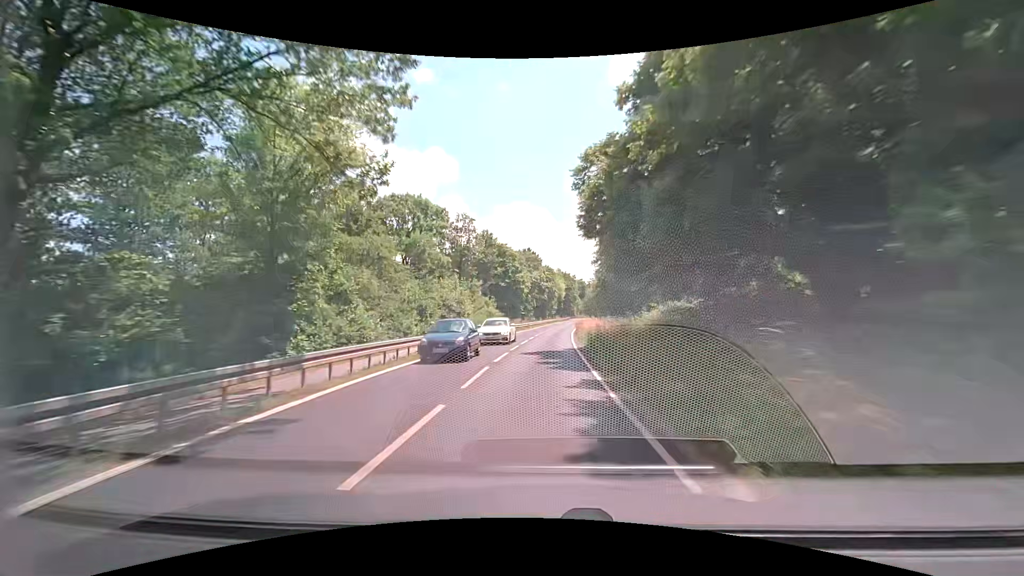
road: secondary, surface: asphalt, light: Day
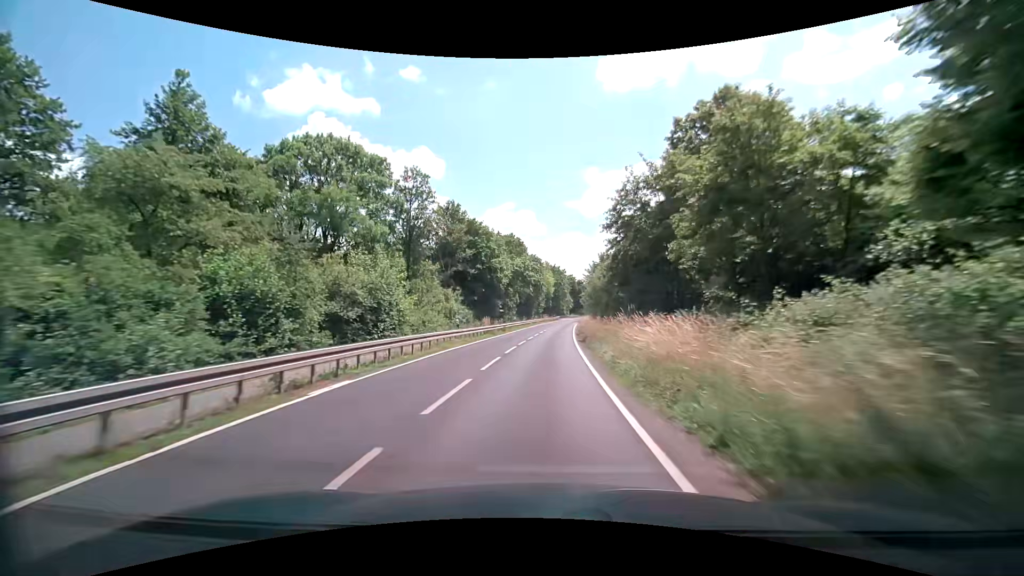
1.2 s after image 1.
(+0.2, +20.8) m; +1°
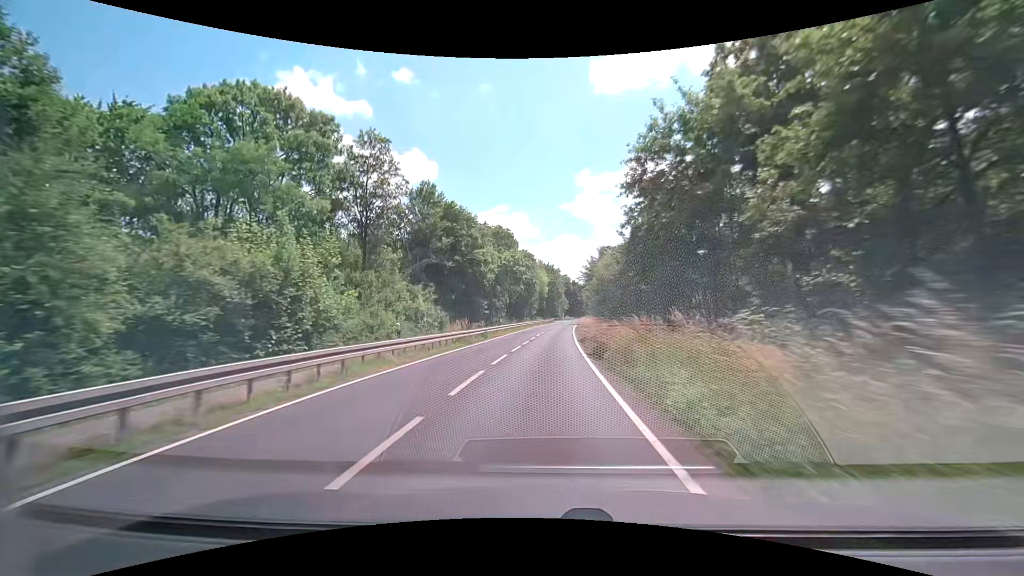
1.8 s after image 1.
(0.0, +10.4) m; +1°
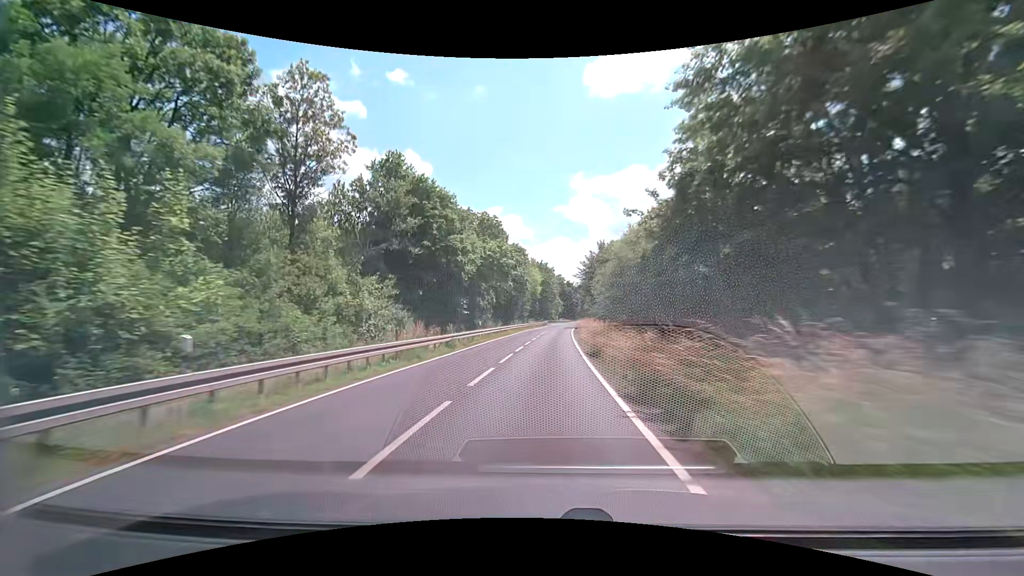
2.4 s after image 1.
(0.0, +10.3) m; 0°
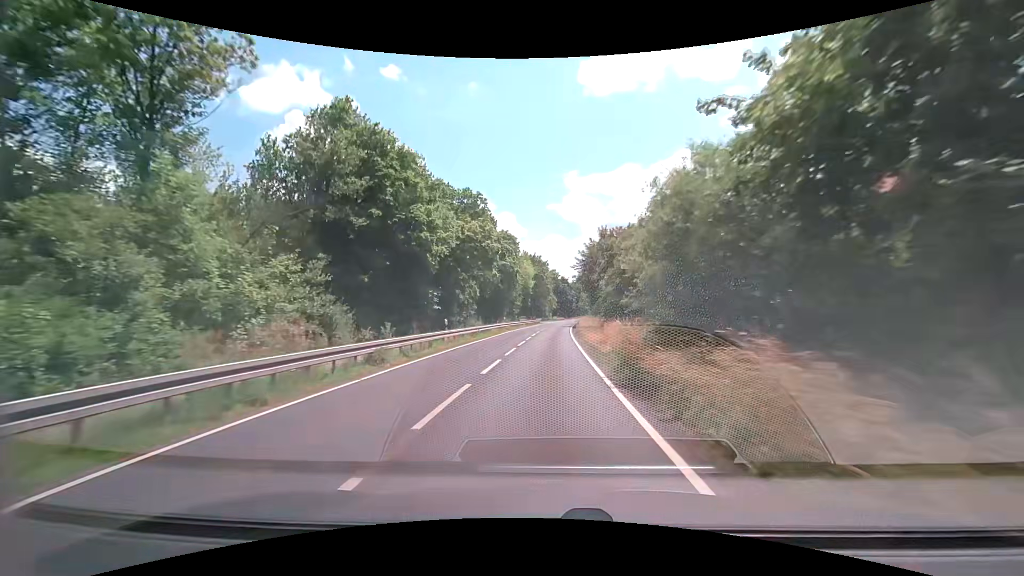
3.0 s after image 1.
(+0.1, +10.3) m; +1°
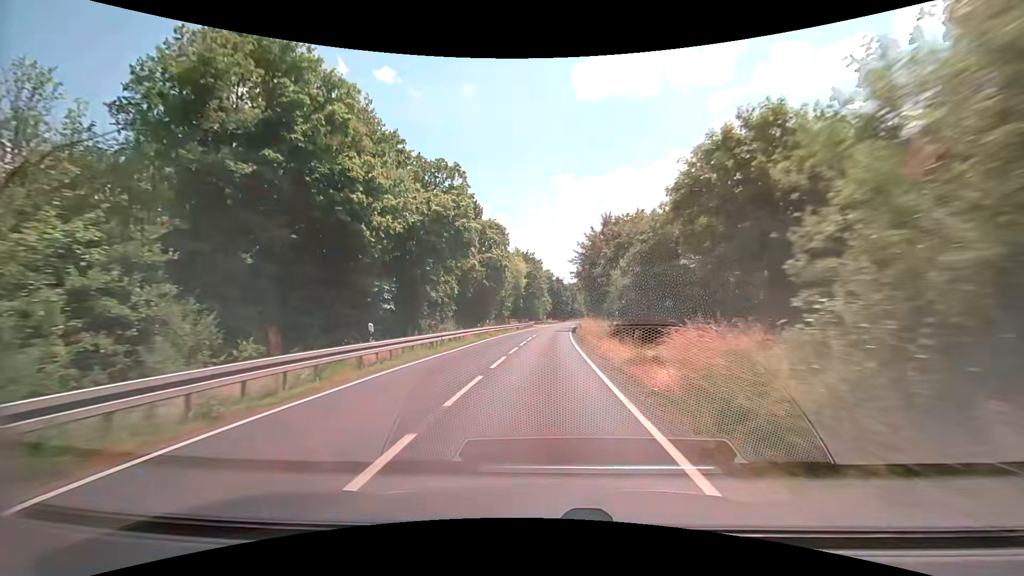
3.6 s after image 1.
(0.0, +10.3) m; 0°
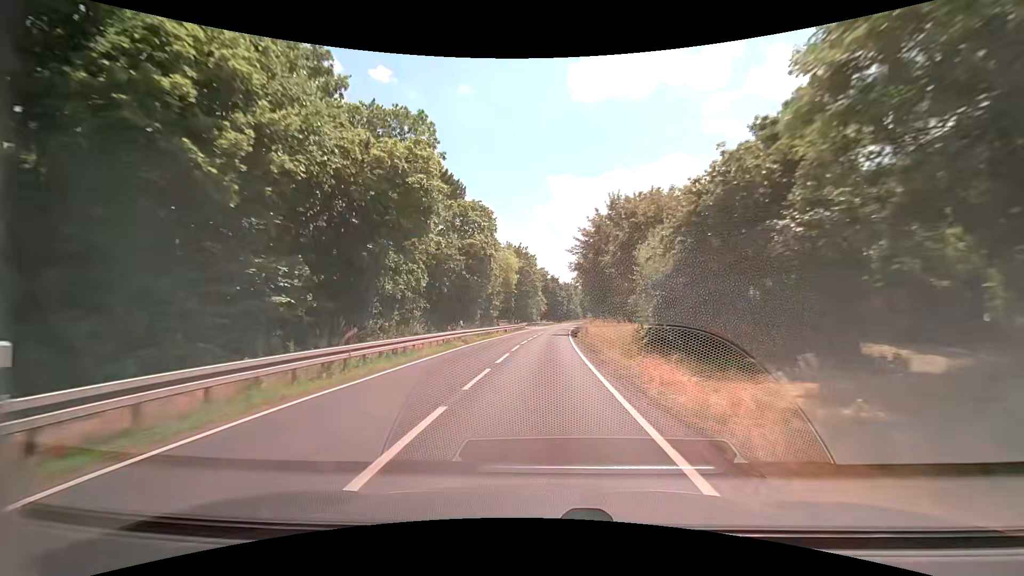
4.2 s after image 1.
(+0.1, +10.2) m; +1°
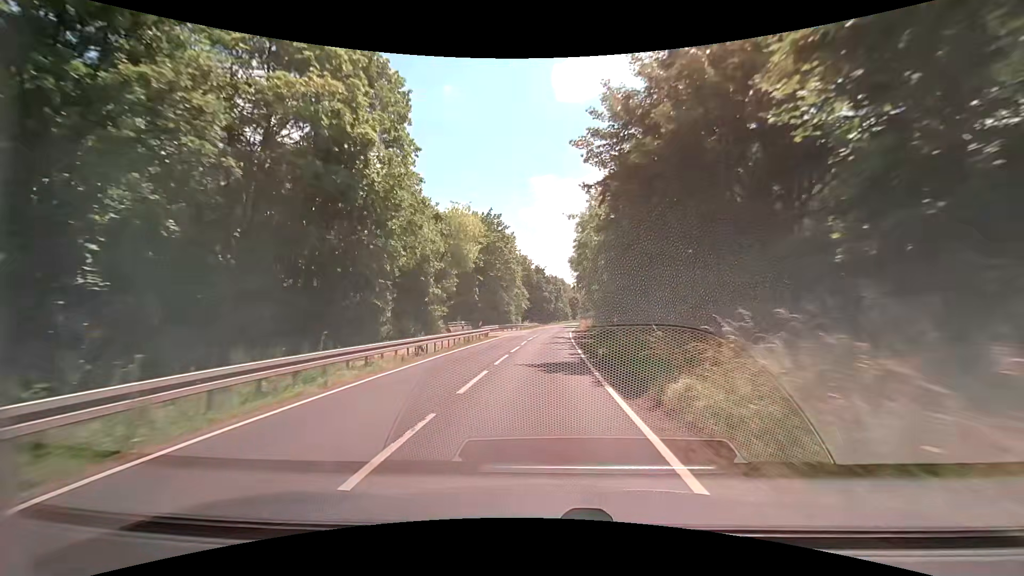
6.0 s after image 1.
(+0.4, +30.4) m; +1°
(0, +10) (0, +20) (0, +30) (+1, +40) (+1, +50) (+2, +60) (+2, +70) (+3, +80) (+4, +90) (+5, +100) m
